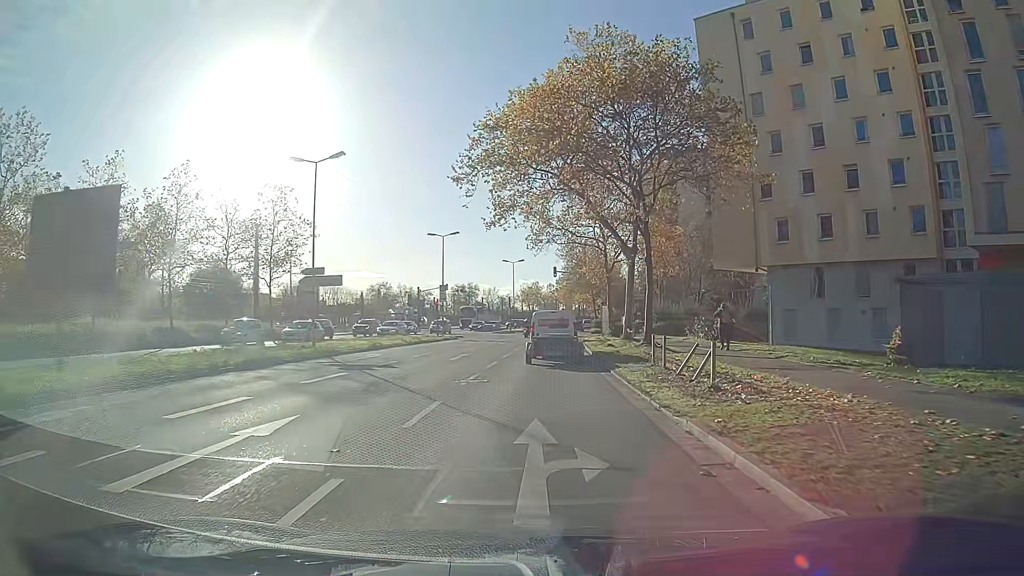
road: secondary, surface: asphalt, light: Day
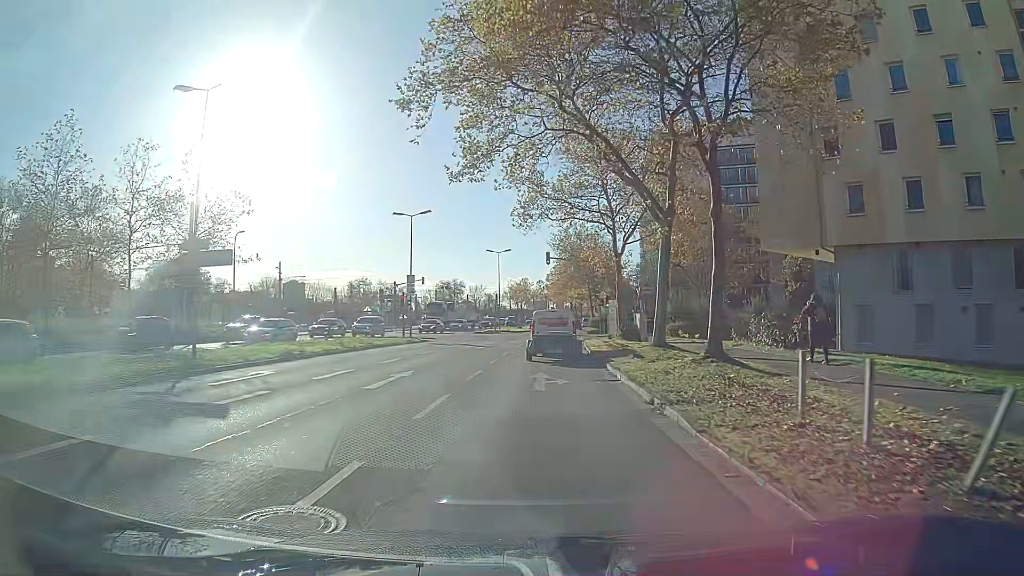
(0.0, +11.2) m; +1°
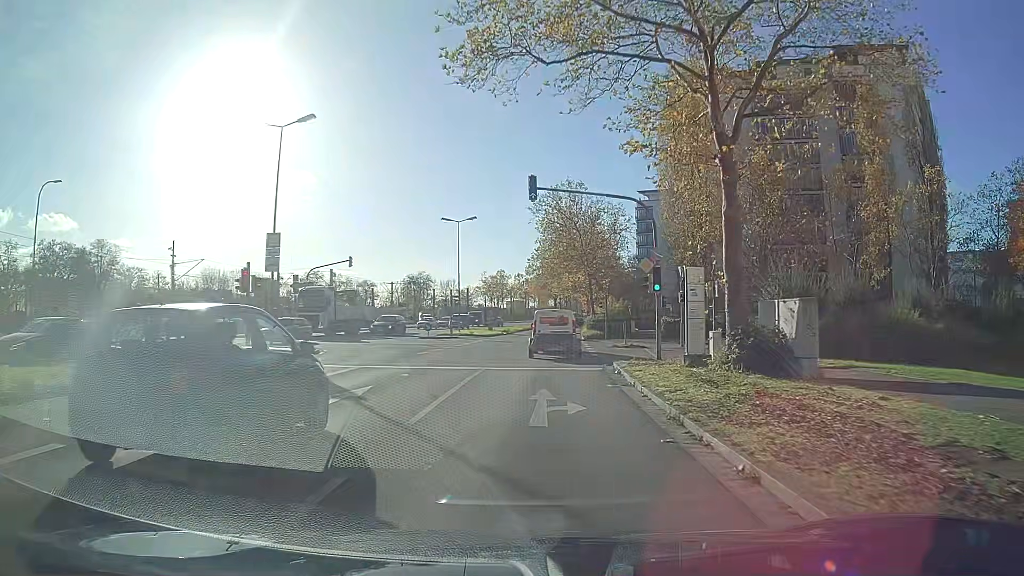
(+0.4, +24.3) m; +2°
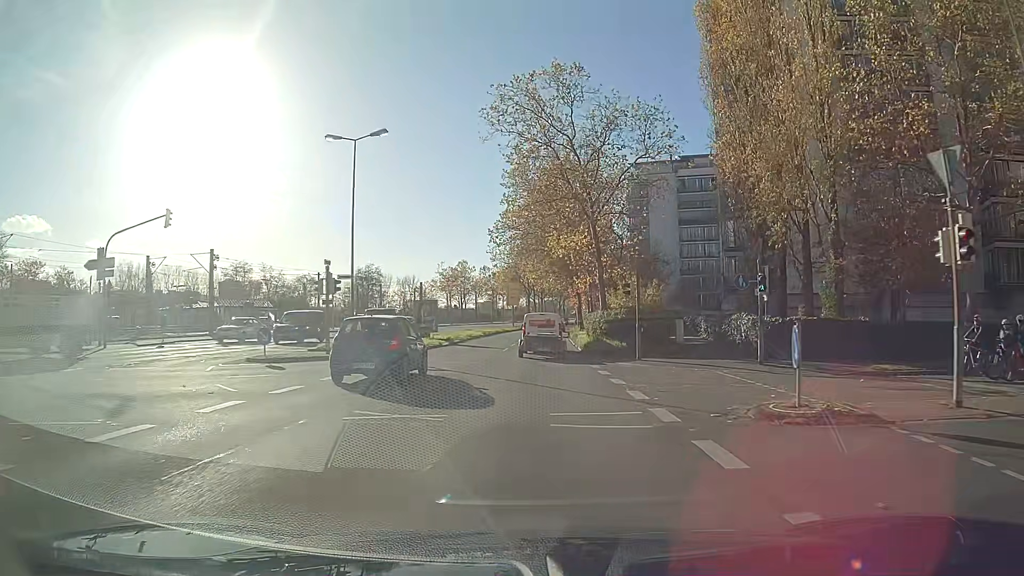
(+0.6, +25.9) m; +2°
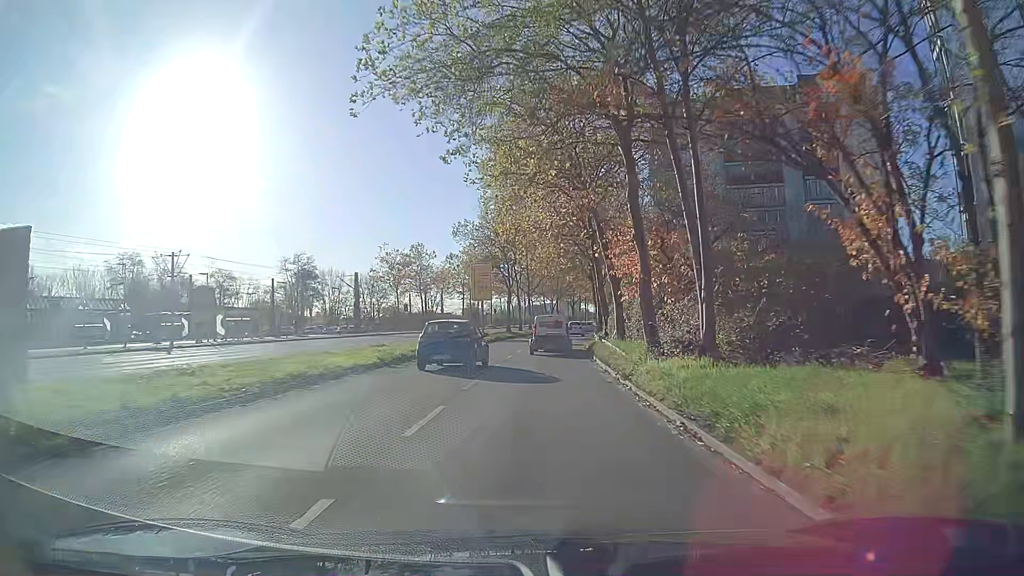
(+0.3, +35.0) m; +2°
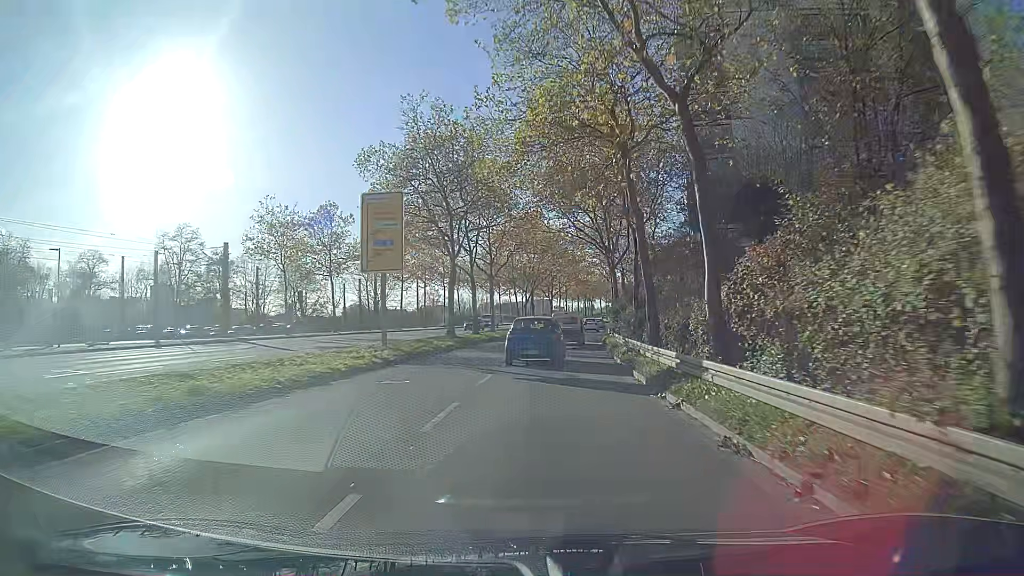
(+0.4, +29.6) m; +2°
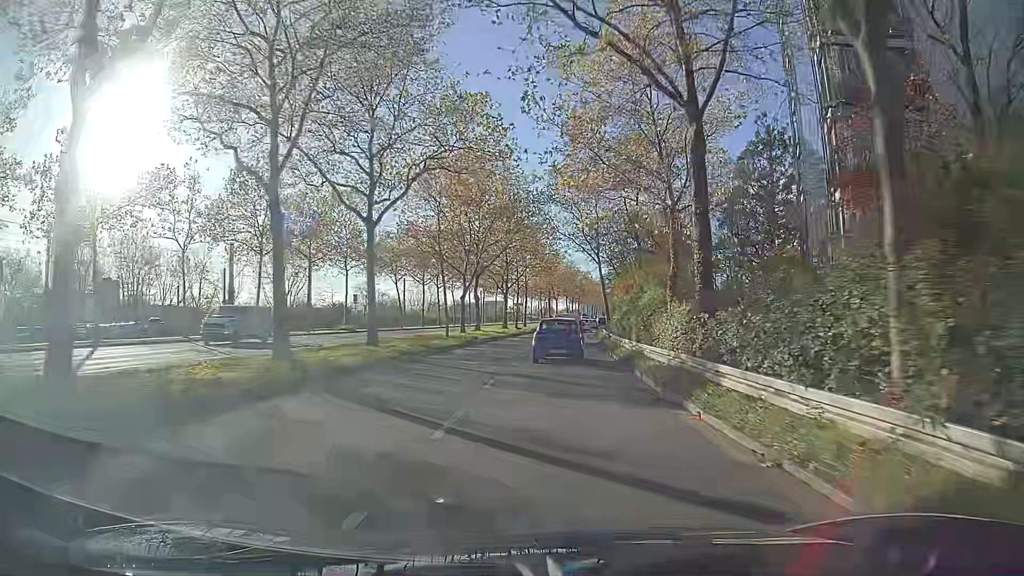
(+0.9, +30.1) m; +4°
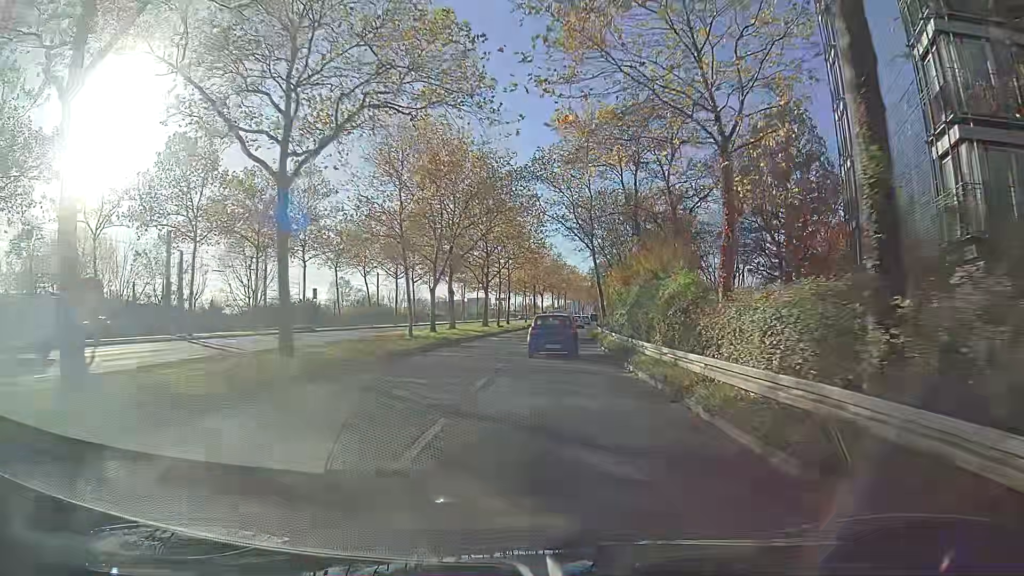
(+0.1, +7.6) m; +1°
(0, +10) (0, +20) (+1, +30) (+1, +40) (+2, +50) (+3, +60) (+4, +70) (+5, +80) (+6, +90) (+7, +100) m
